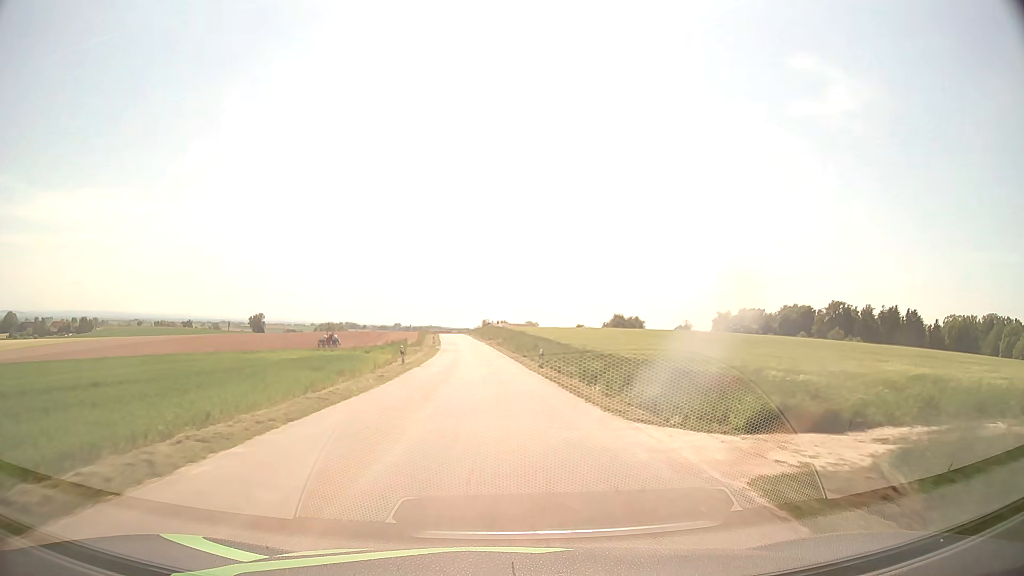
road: tertiary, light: Day
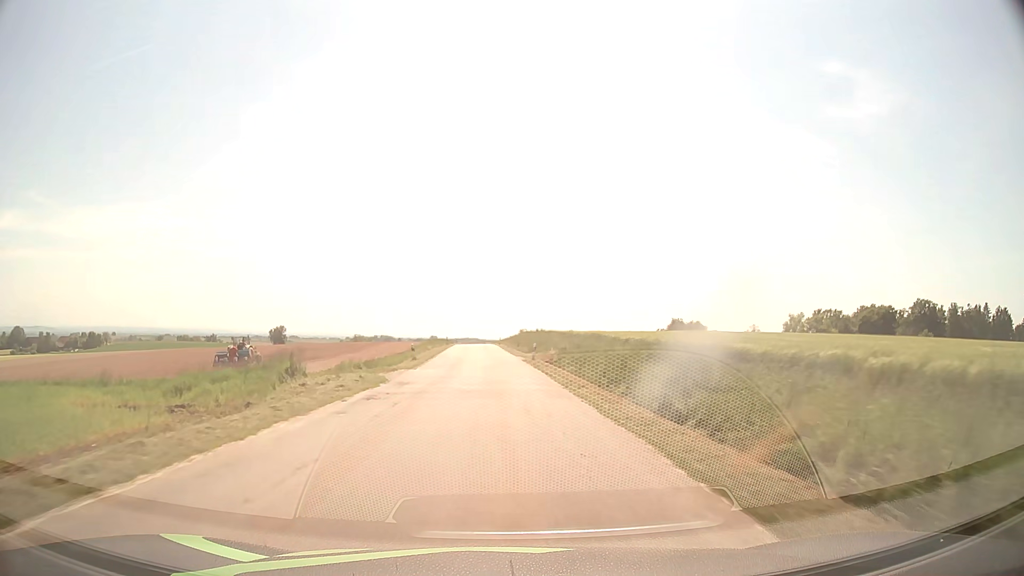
(-1.1, +42.9) m; -3°
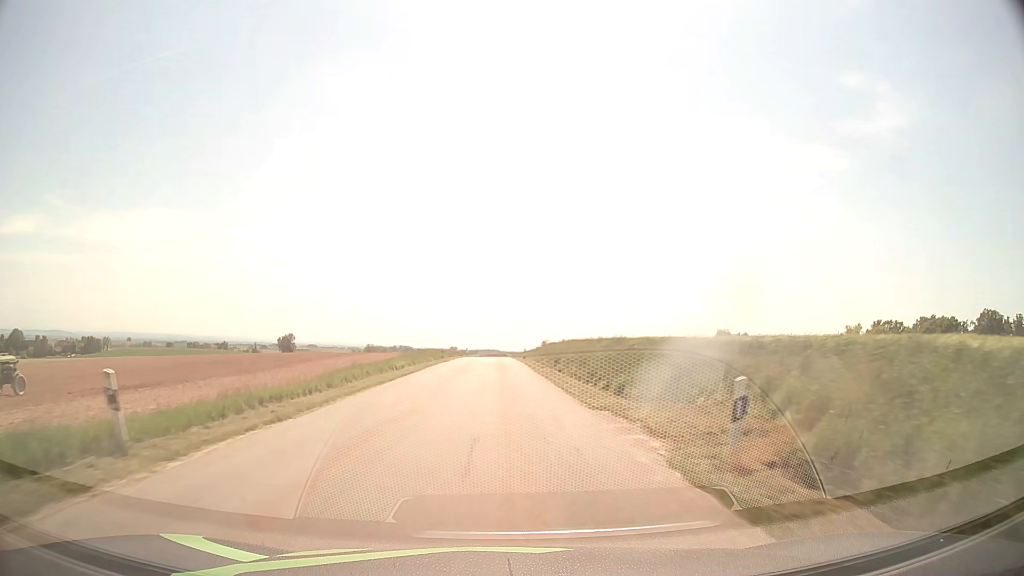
(-0.6, +32.0) m; -2°
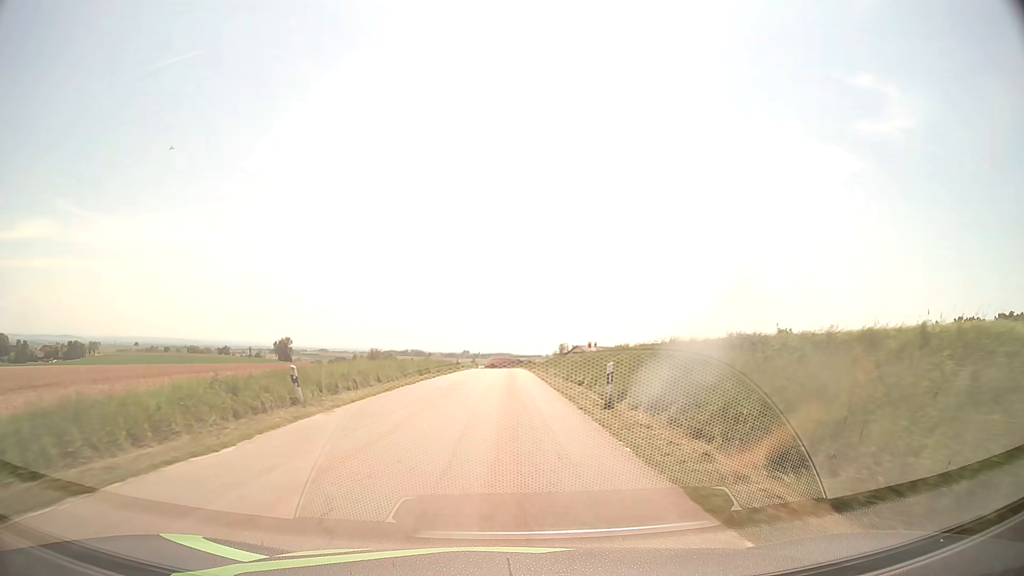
(-0.2, +42.4) m; -1°
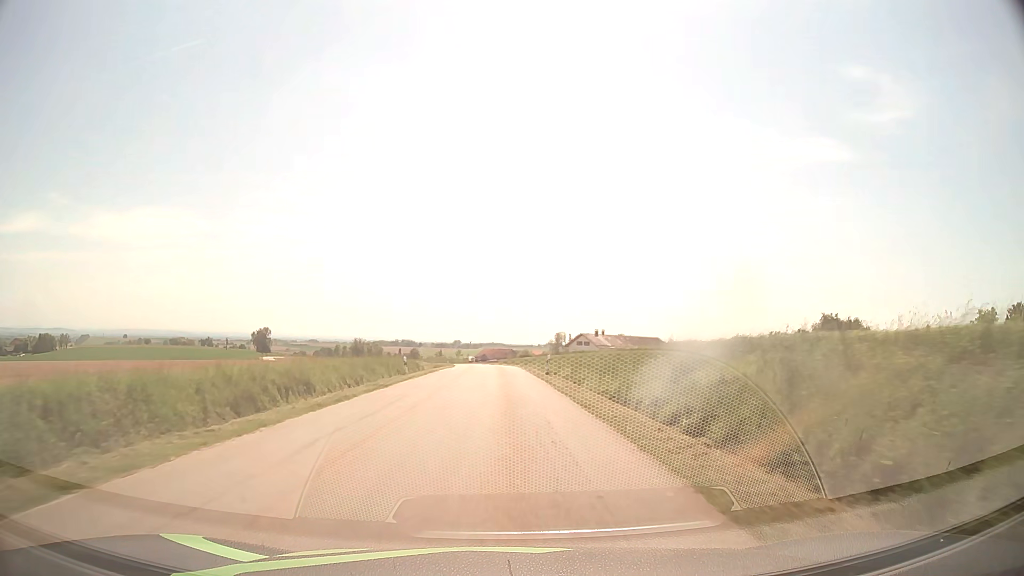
(+0.1, +32.0) m; +1°
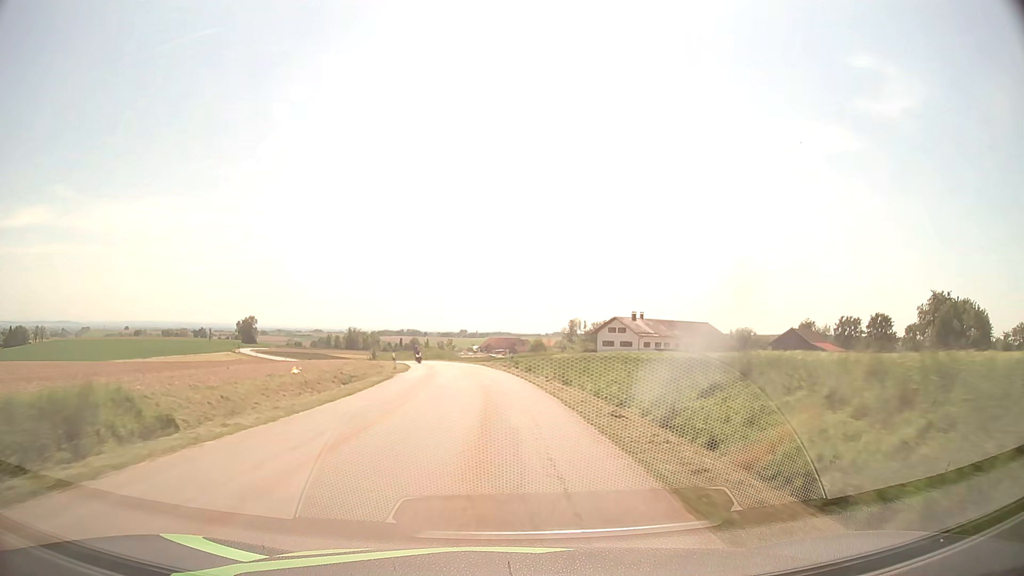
(-0.1, +43.2) m; 0°
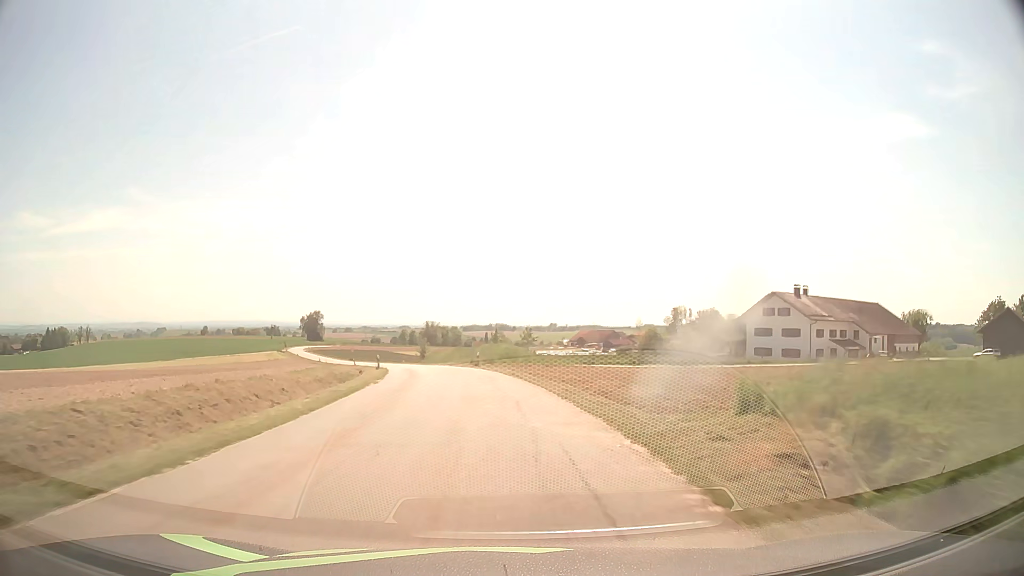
(-2.0, +43.4) m; -7°
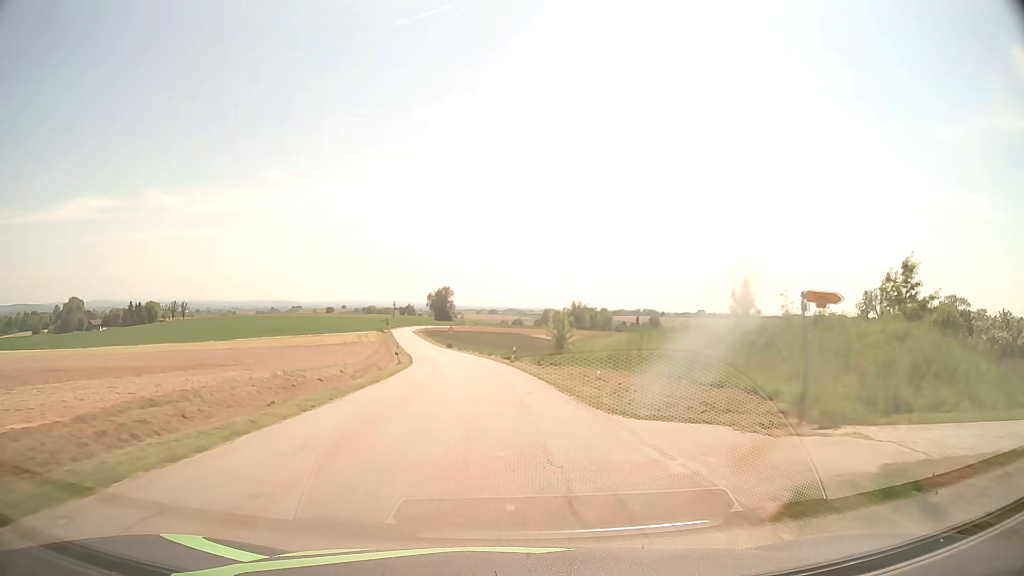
(-5.6, +54.1) m; -12°
(0, +10) (-1, +20) (-1, +30) (-2, +40) (-3, +50) (-5, +60) (-6, +70) (-8, +80) (-10, +89) (-11, +99) m
